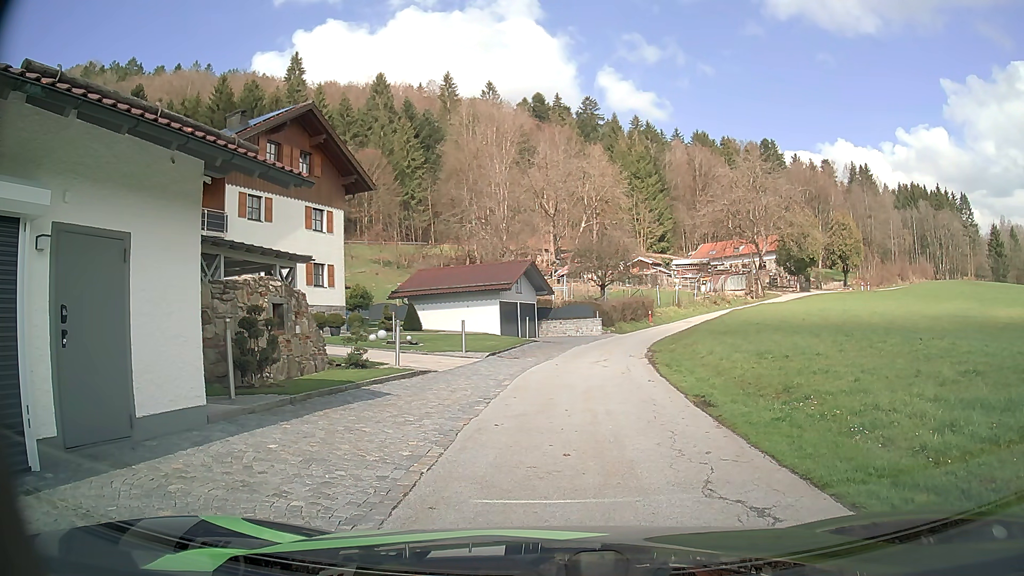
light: Day
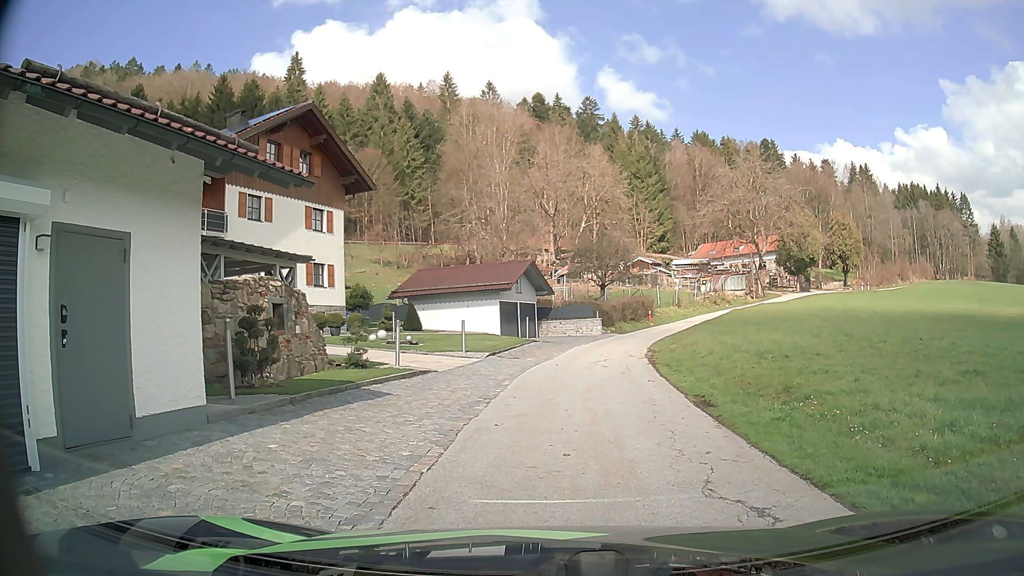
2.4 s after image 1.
(0.0, 0.0) m; 0°
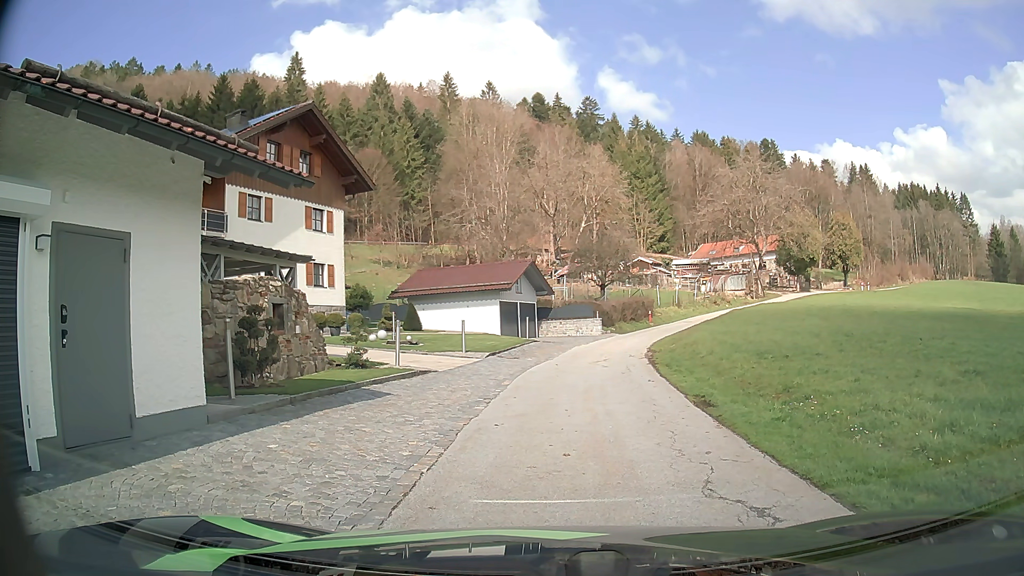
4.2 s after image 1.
(0.0, 0.0) m; 0°
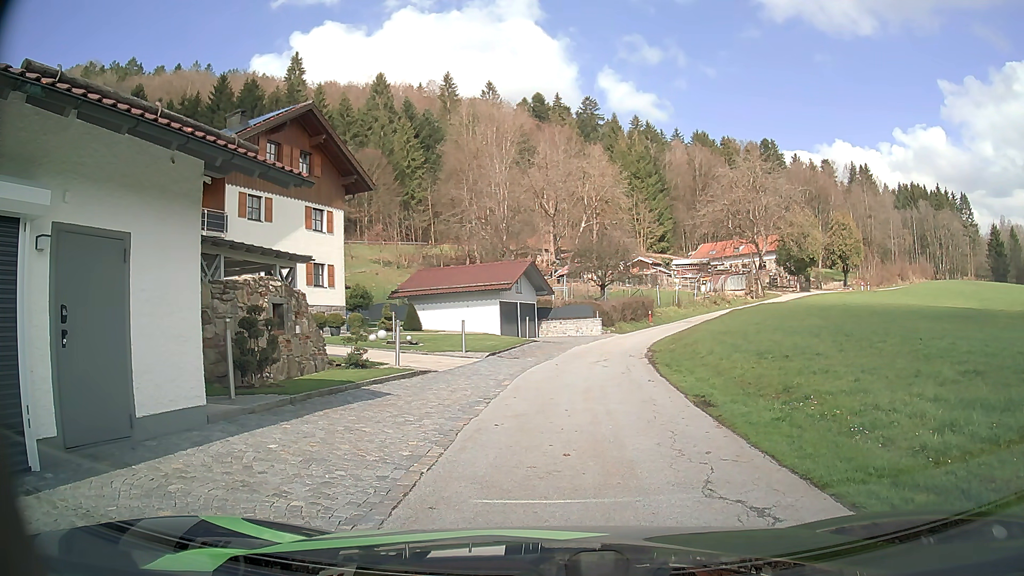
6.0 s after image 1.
(0.0, 0.0) m; 0°
